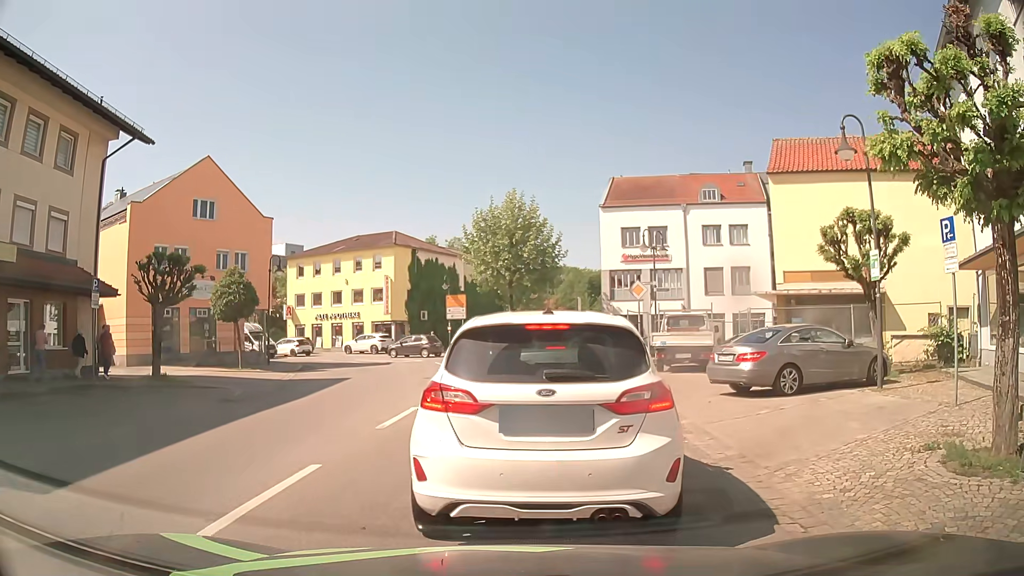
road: secondary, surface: asphalt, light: Day
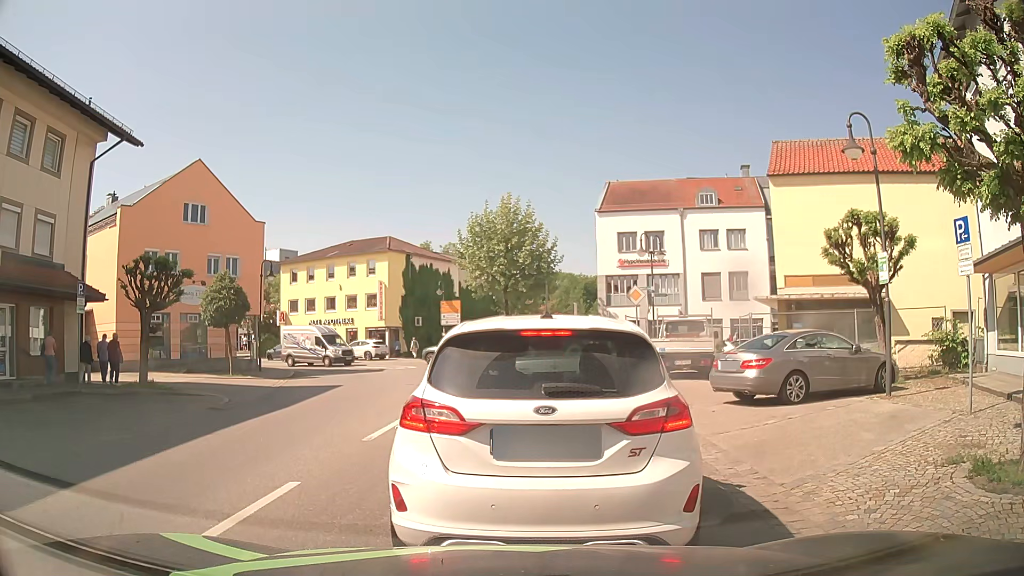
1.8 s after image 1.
(0.0, +0.5) m; 0°
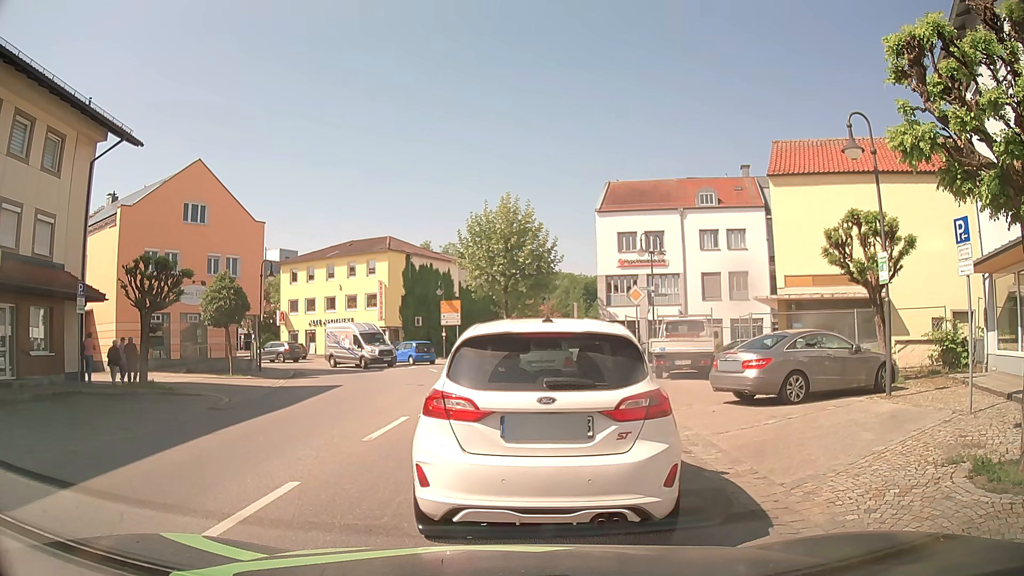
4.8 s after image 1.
(0.0, 0.0) m; 0°
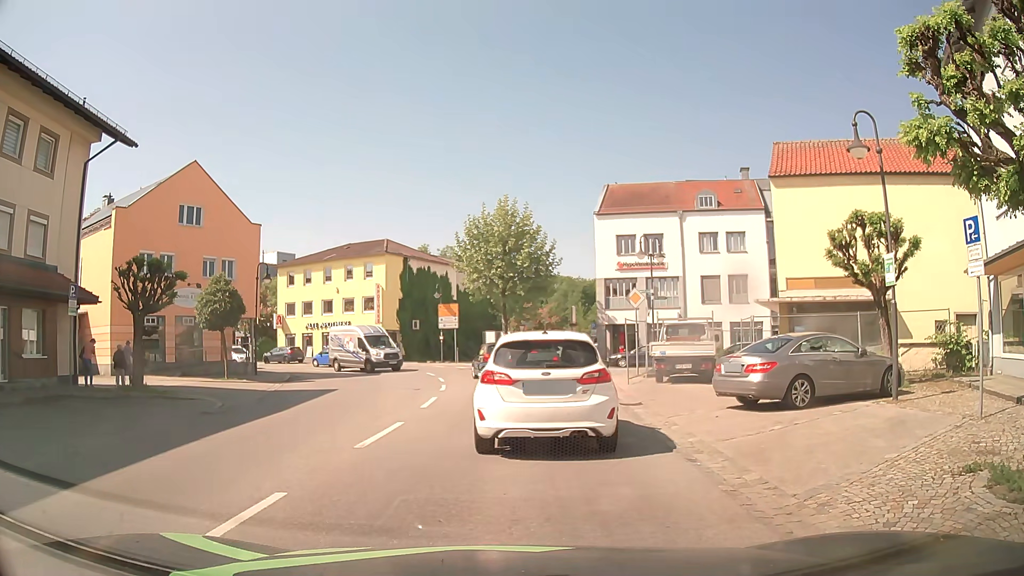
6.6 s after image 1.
(0.0, +0.4) m; 0°
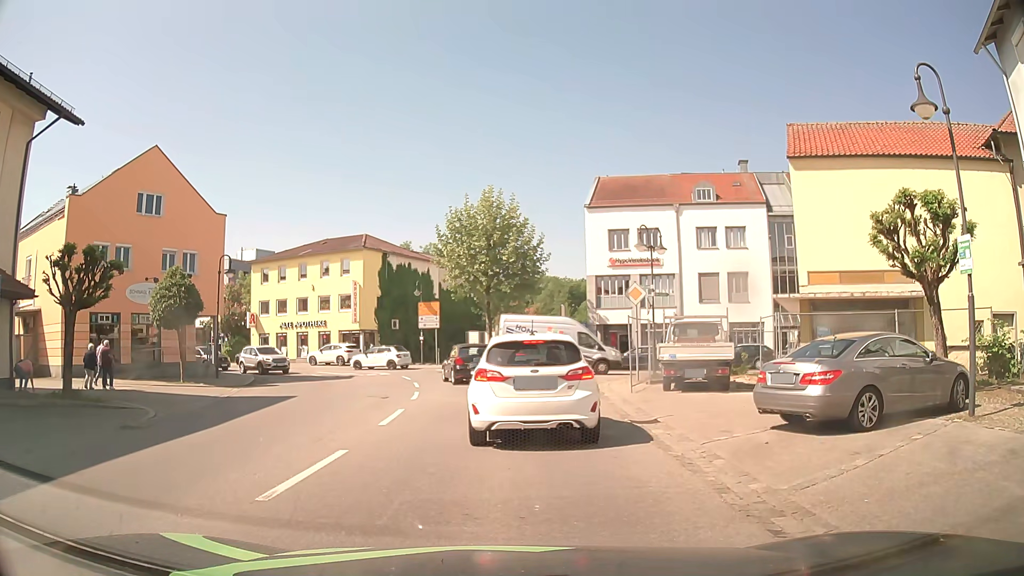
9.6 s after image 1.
(0.0, +3.1) m; 0°
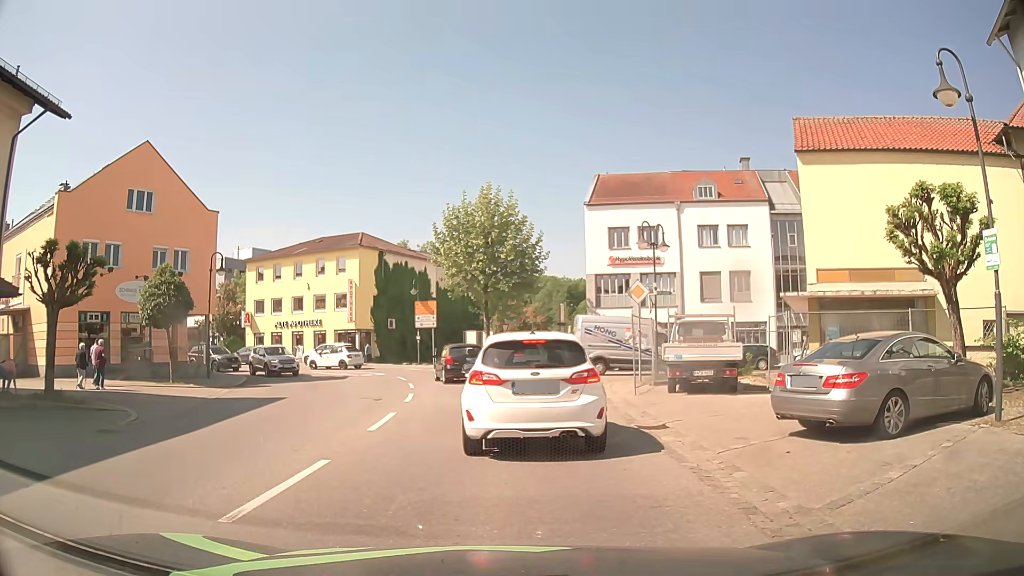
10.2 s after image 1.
(0.0, +0.8) m; 0°
